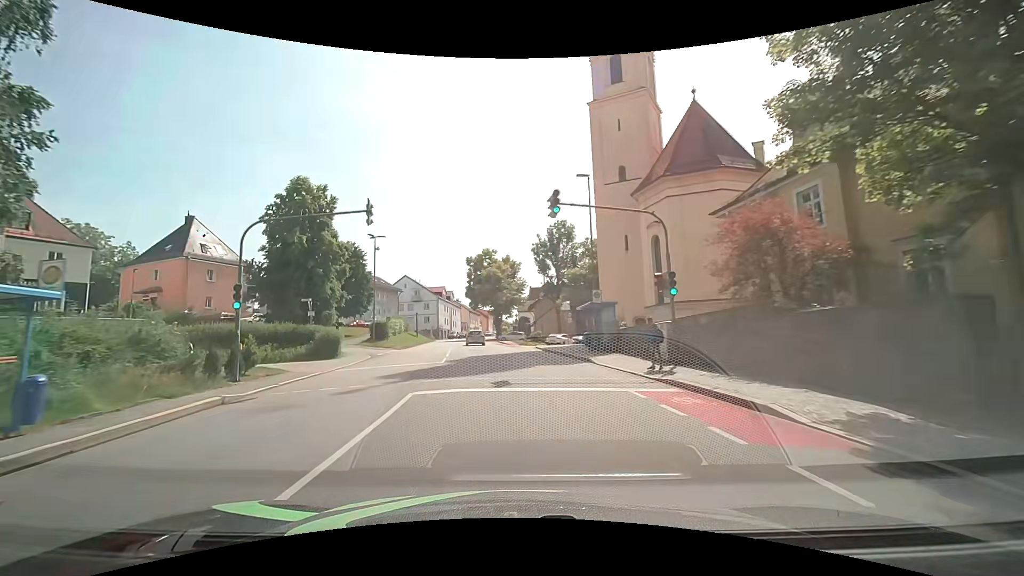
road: tertiary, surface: asphalt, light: Day
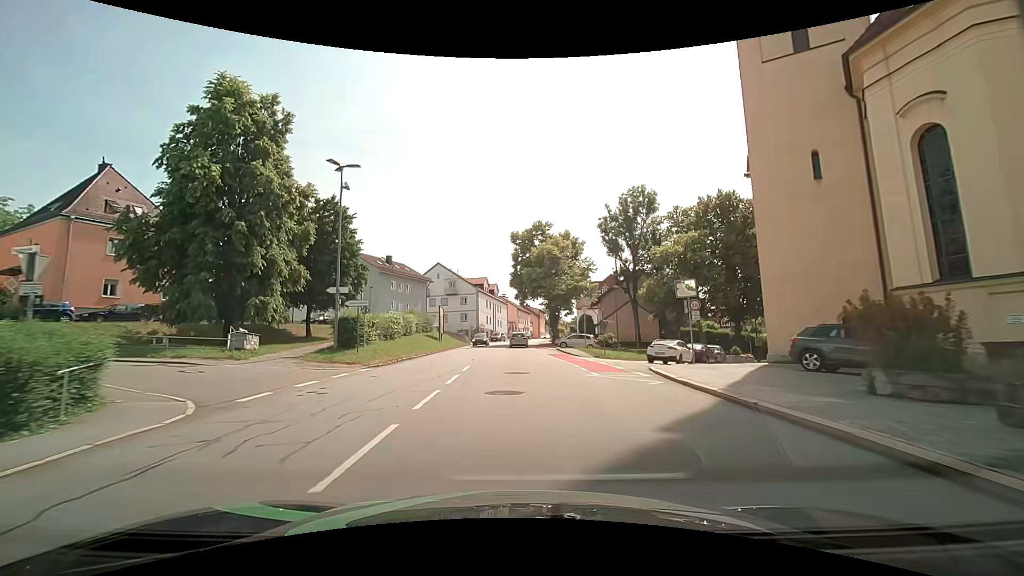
(-1.5, +22.0) m; -6°
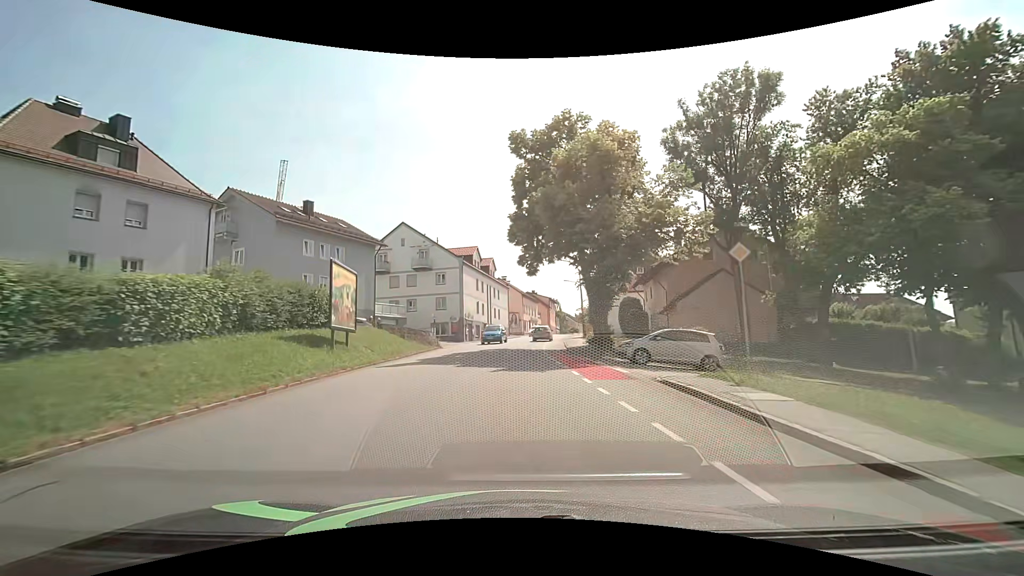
(-0.2, +29.9) m; 0°
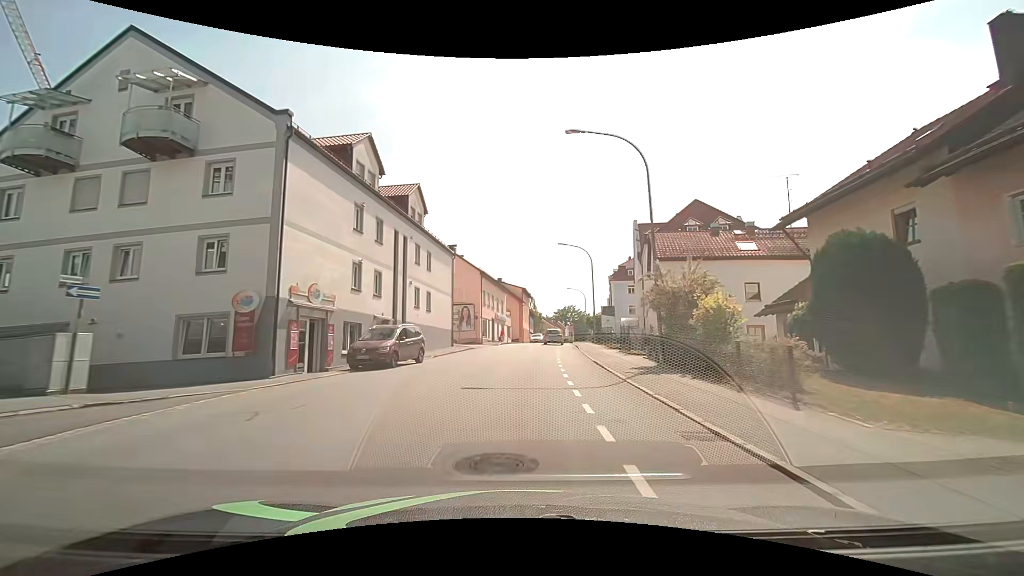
(+0.6, +38.3) m; +4°
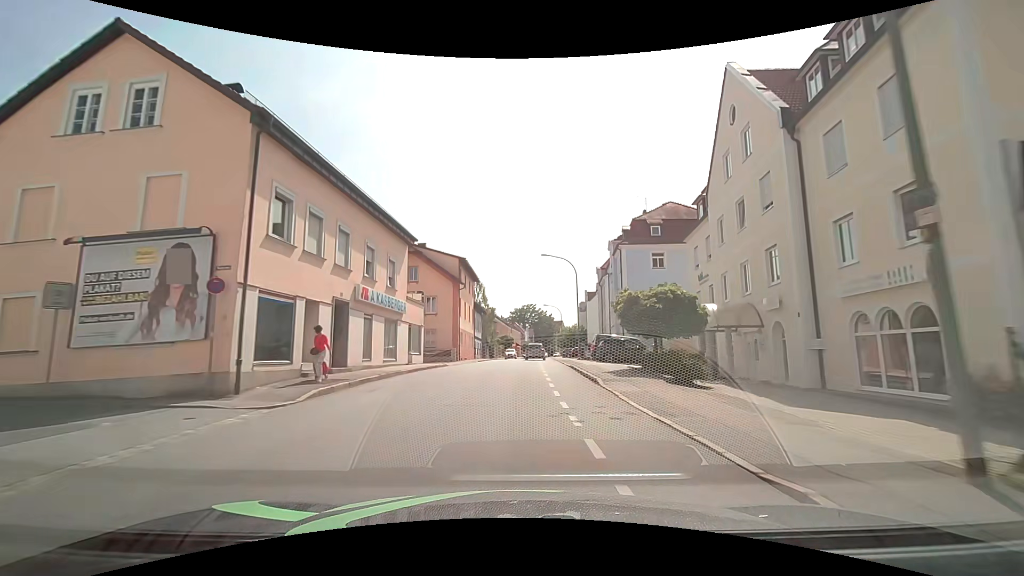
(+1.9, +37.9) m; +5°
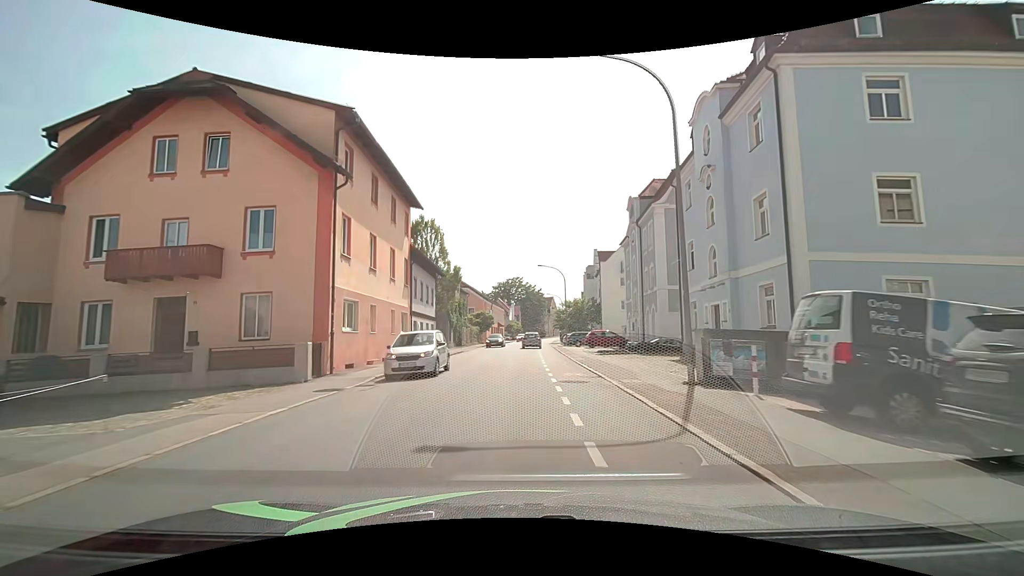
(+0.4, +28.7) m; +1°
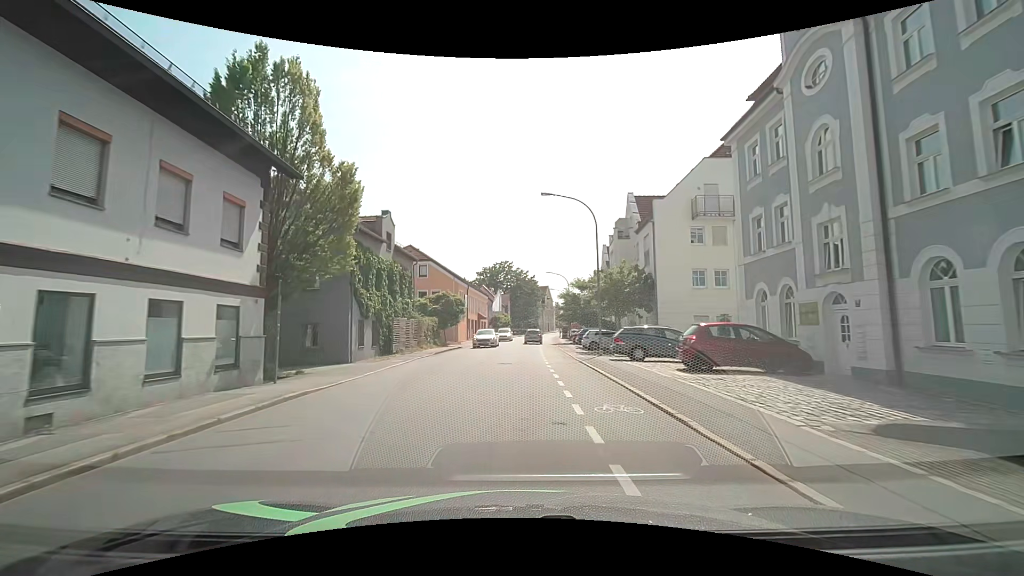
(+0.4, +27.1) m; +1°
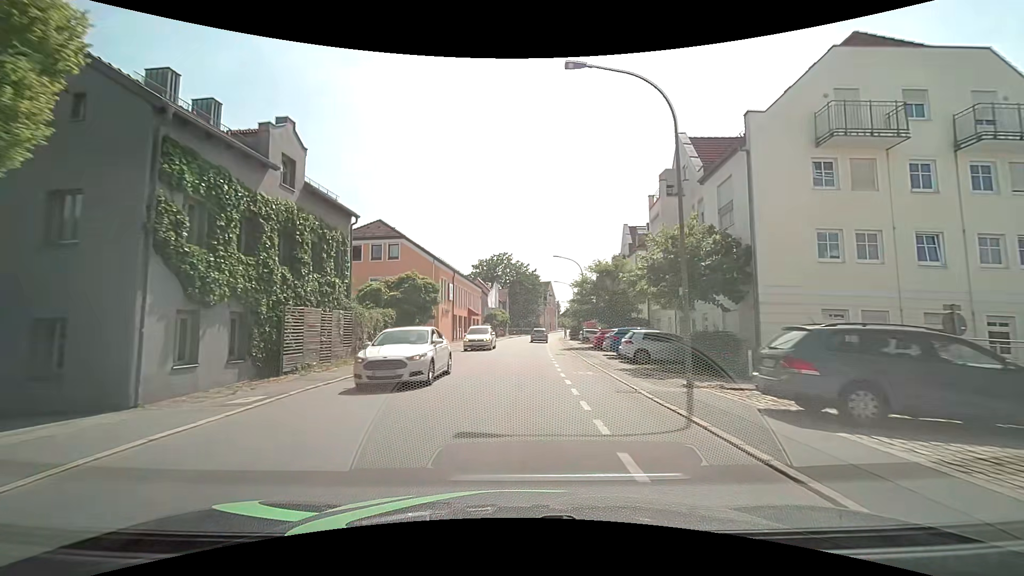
(0.0, +13.5) m; 0°
(0, +10) (0, +20) (0, +30) (+1, +40) (+1, +50) (+2, +60) (+3, +70) (+3, +80) (+4, +90) (+5, +100) m
